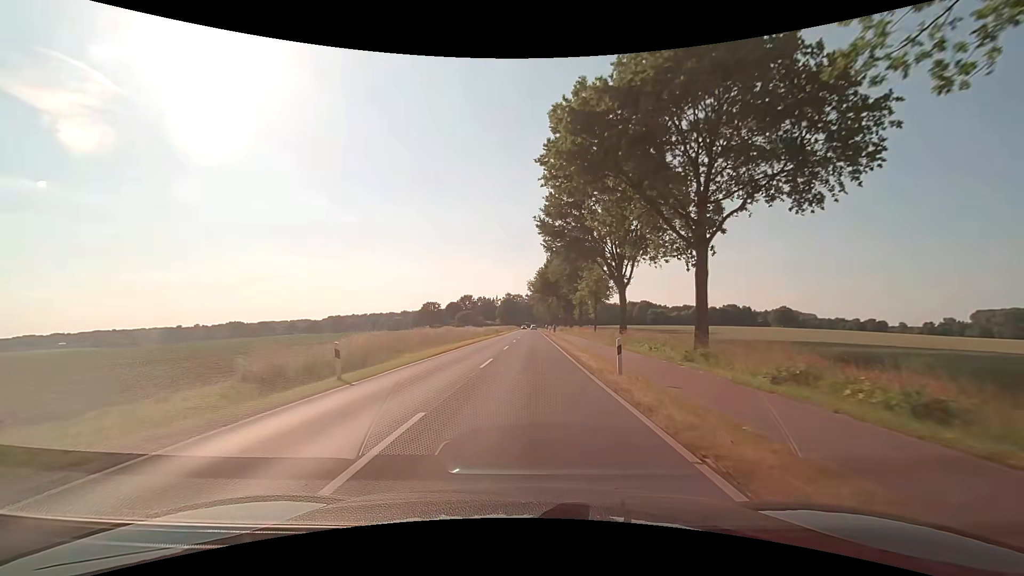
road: secondary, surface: asphalt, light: Day
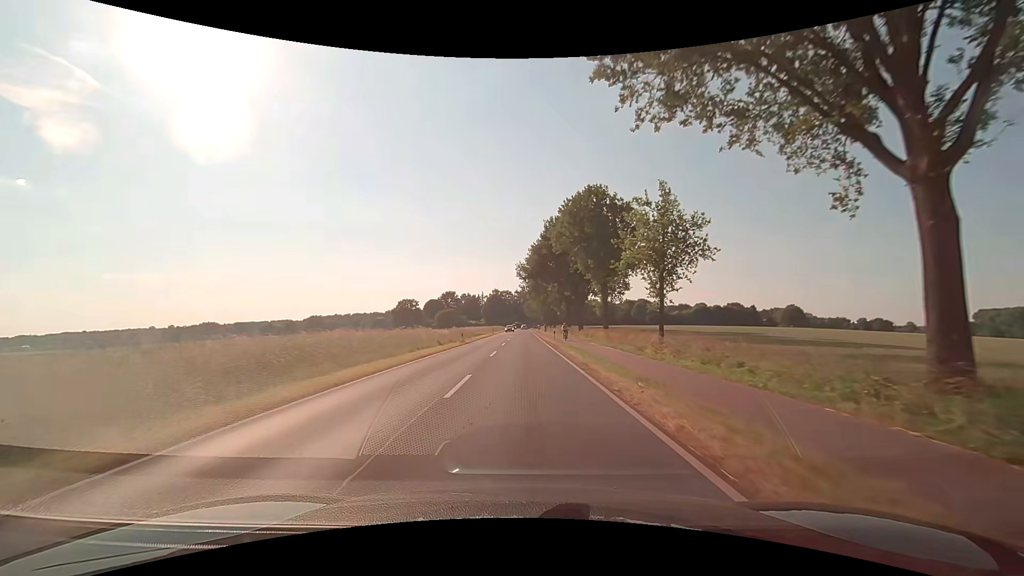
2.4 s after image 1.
(+0.4, +31.1) m; +1°
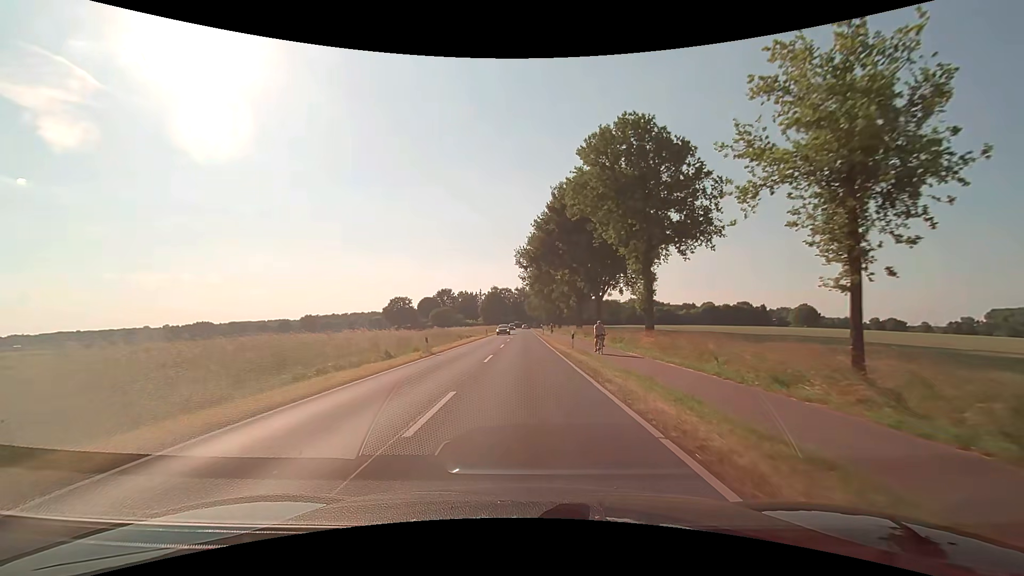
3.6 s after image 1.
(+0.1, +15.5) m; 0°
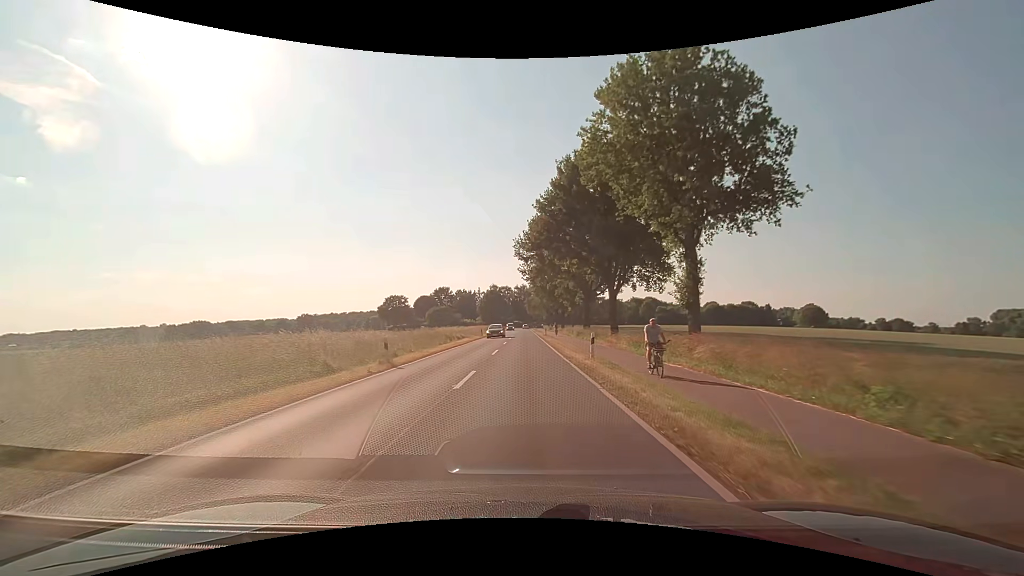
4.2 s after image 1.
(0.0, +7.7) m; 0°
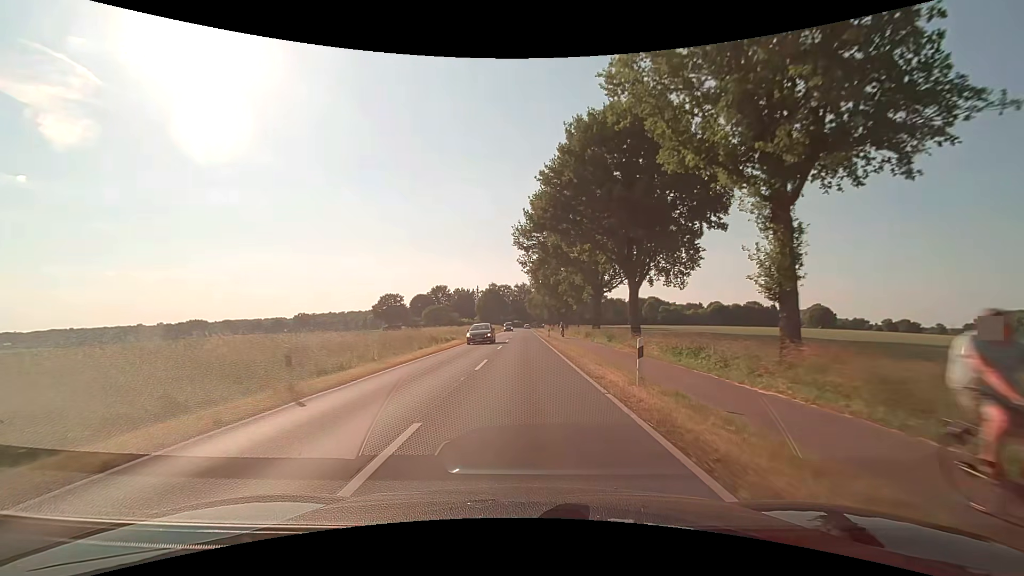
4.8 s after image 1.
(0.0, +7.8) m; +1°
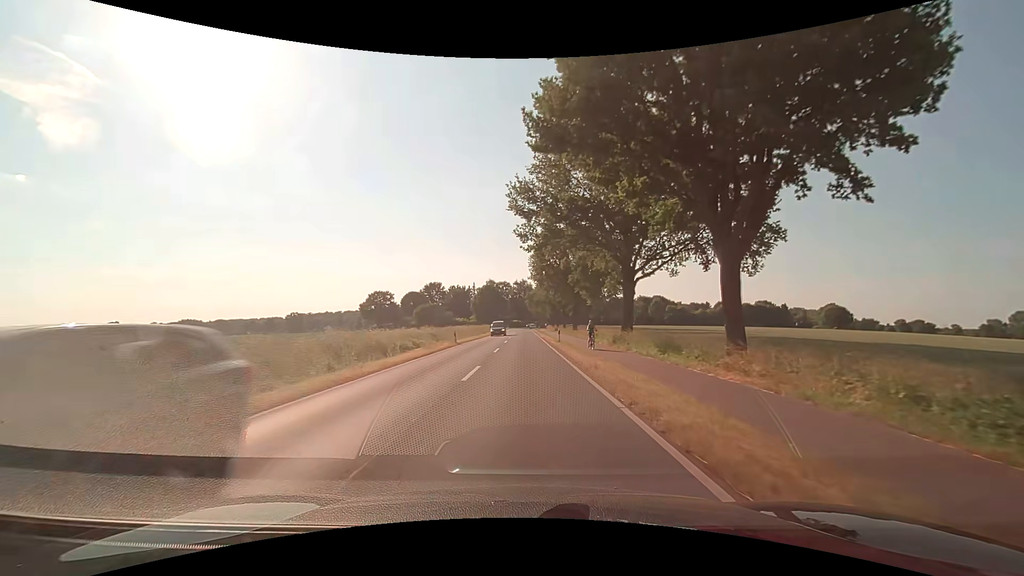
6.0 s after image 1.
(-0.2, +15.5) m; -1°
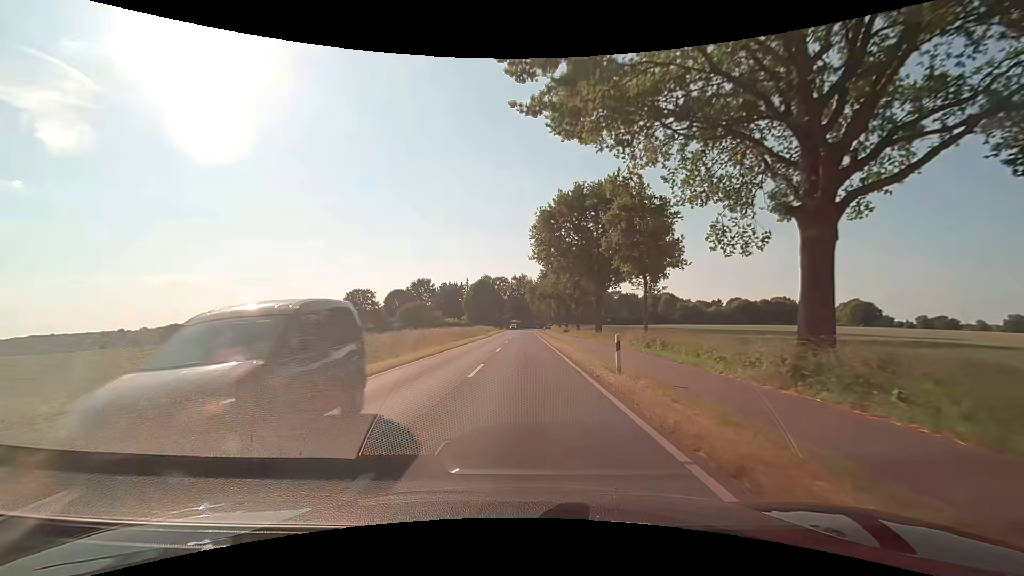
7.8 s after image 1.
(+0.2, +23.3) m; 0°
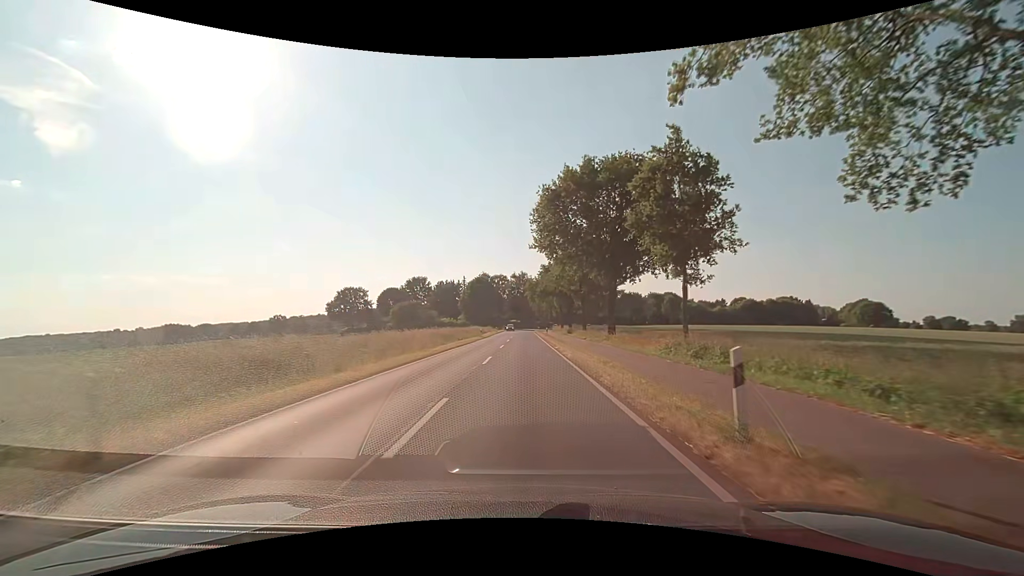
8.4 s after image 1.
(0.0, +7.8) m; 0°
(0, +10) (0, +20) (0, +30) (0, +40) (0, +50) (0, +60) (0, +70) (0, +80) (0, +90) (0, +100) m
